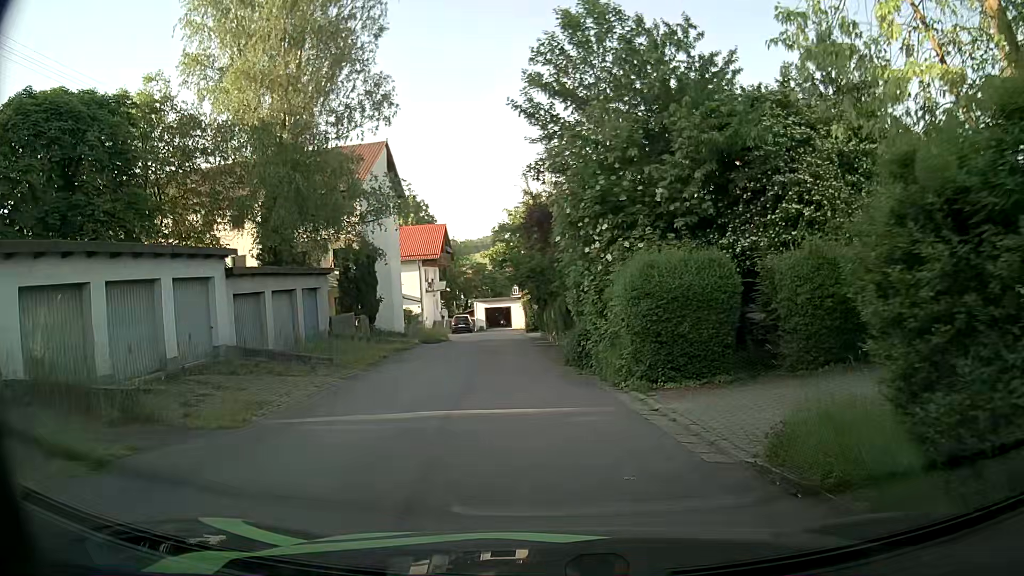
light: Day
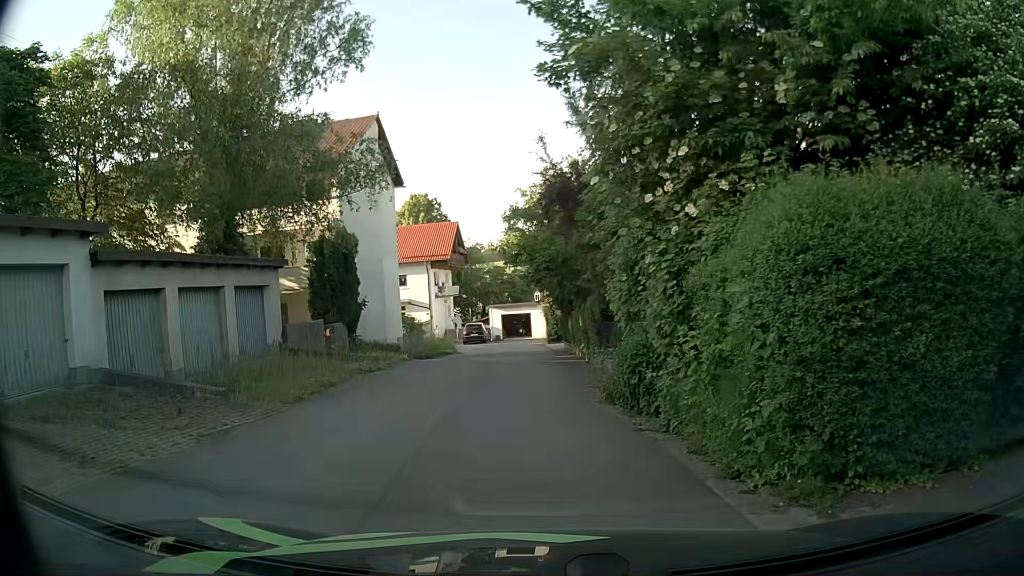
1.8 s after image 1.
(+0.1, +7.2) m; -1°
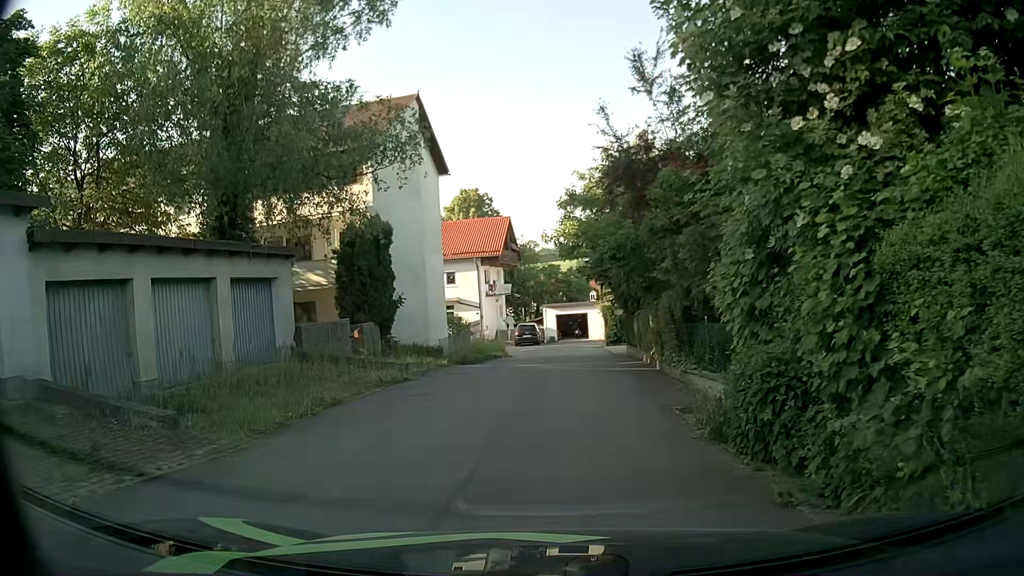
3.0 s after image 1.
(-0.1, +3.3) m; -4°
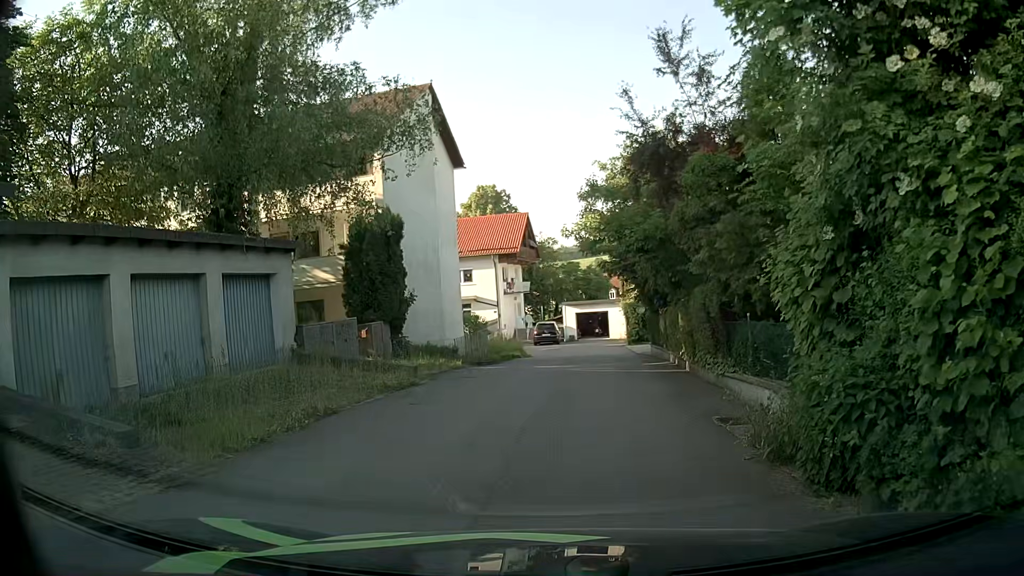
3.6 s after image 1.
(0.0, +1.3) m; -3°
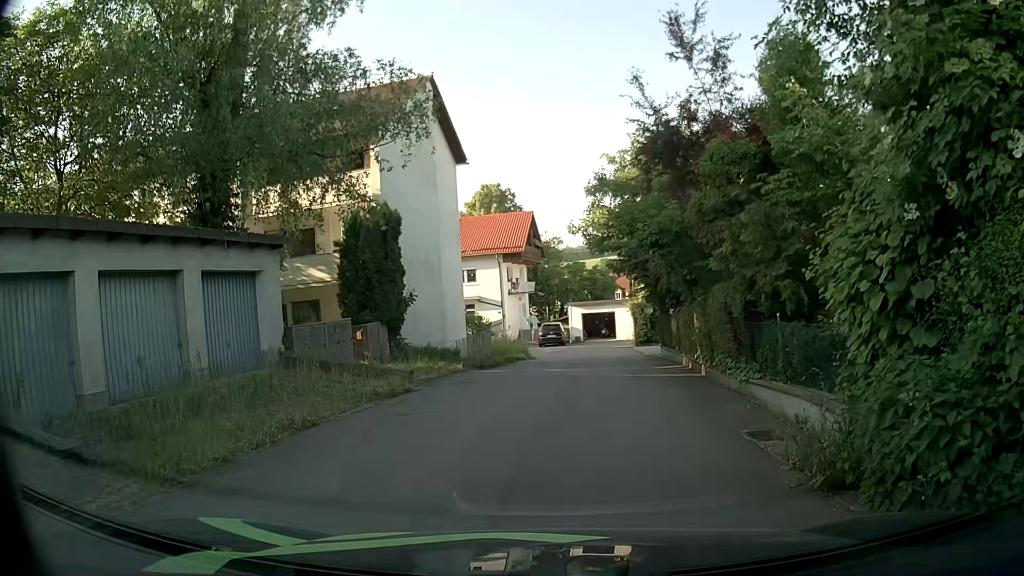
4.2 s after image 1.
(0.0, +1.1) m; +1°
